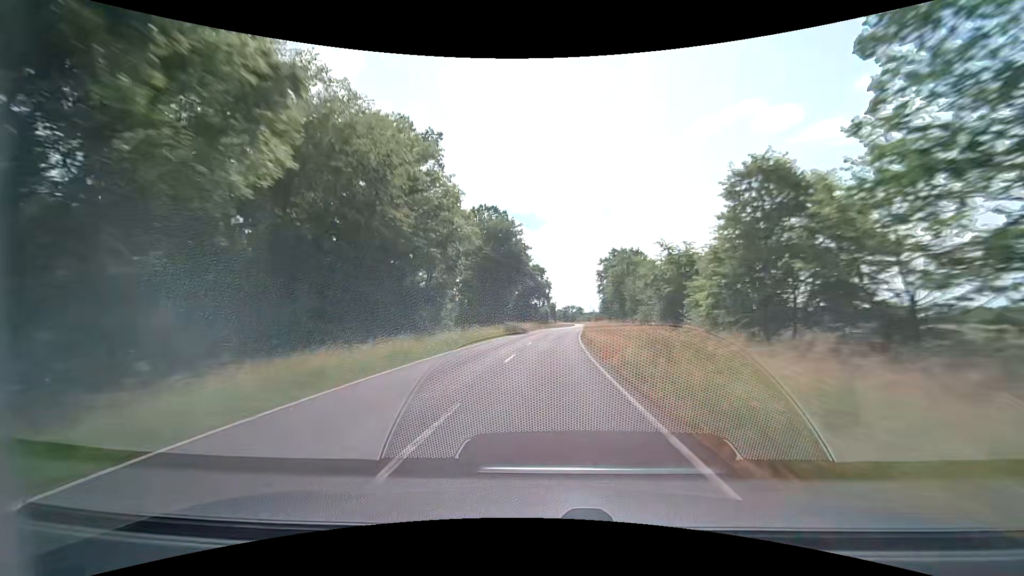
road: secondary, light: Day
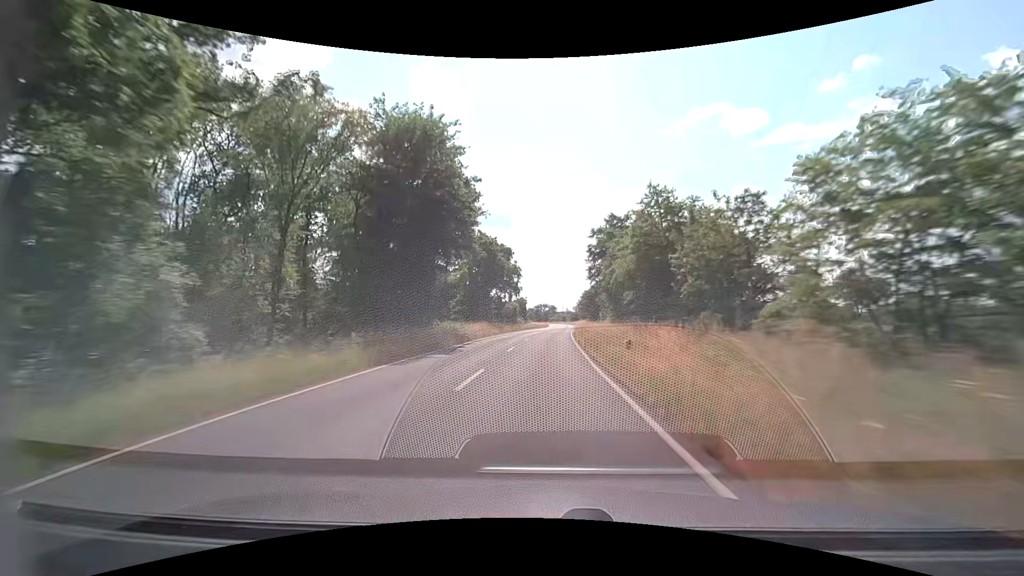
(+1.1, +30.6) m; +4°
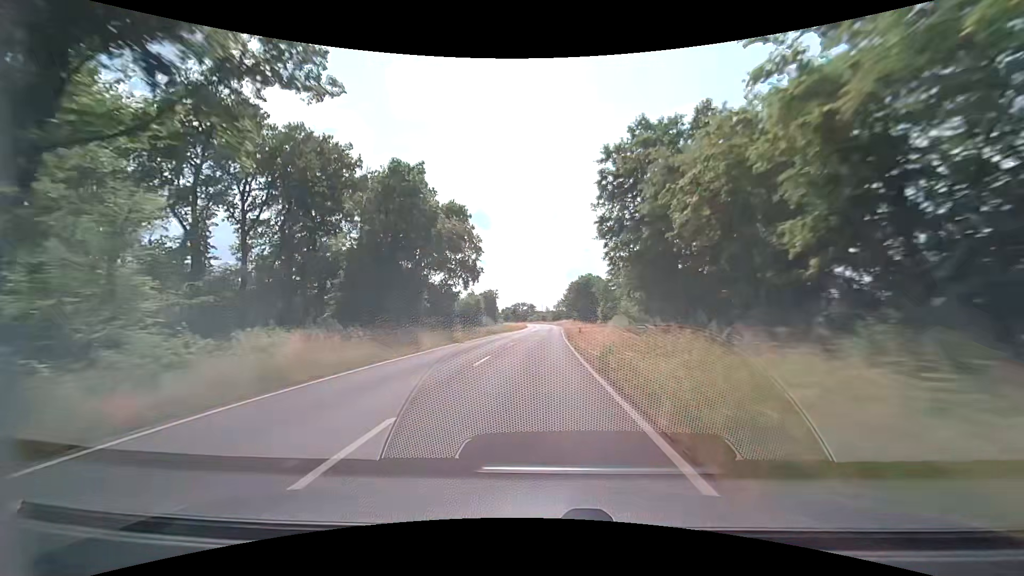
(+0.7, +30.6) m; +2°
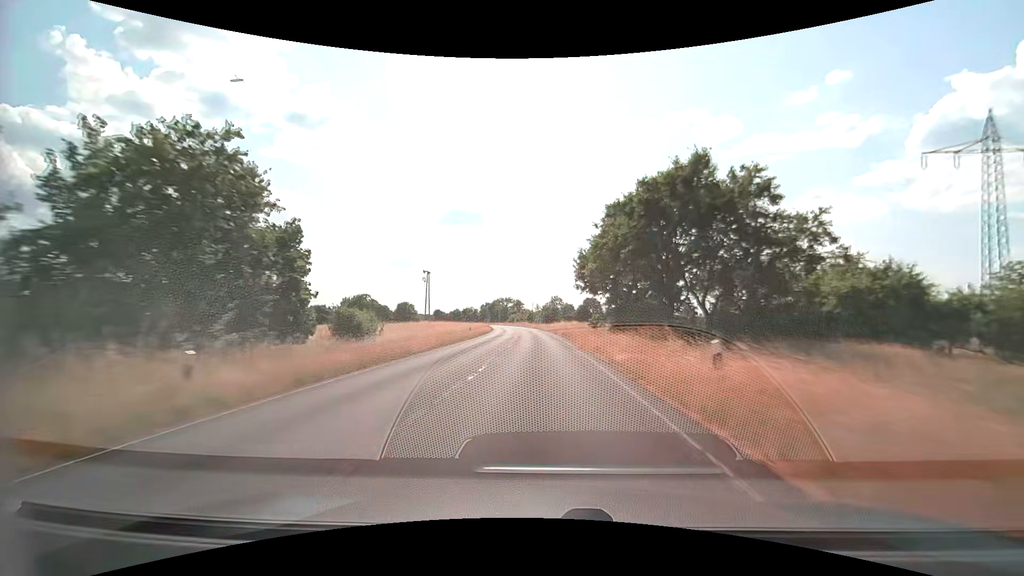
(+1.7, +76.6) m; +1°
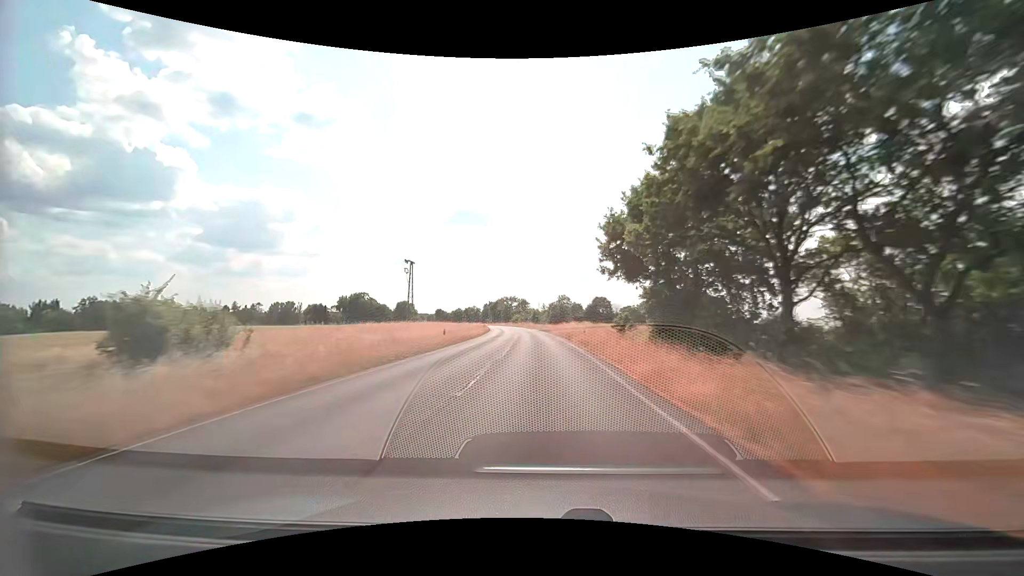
(0.0, +15.3) m; 0°
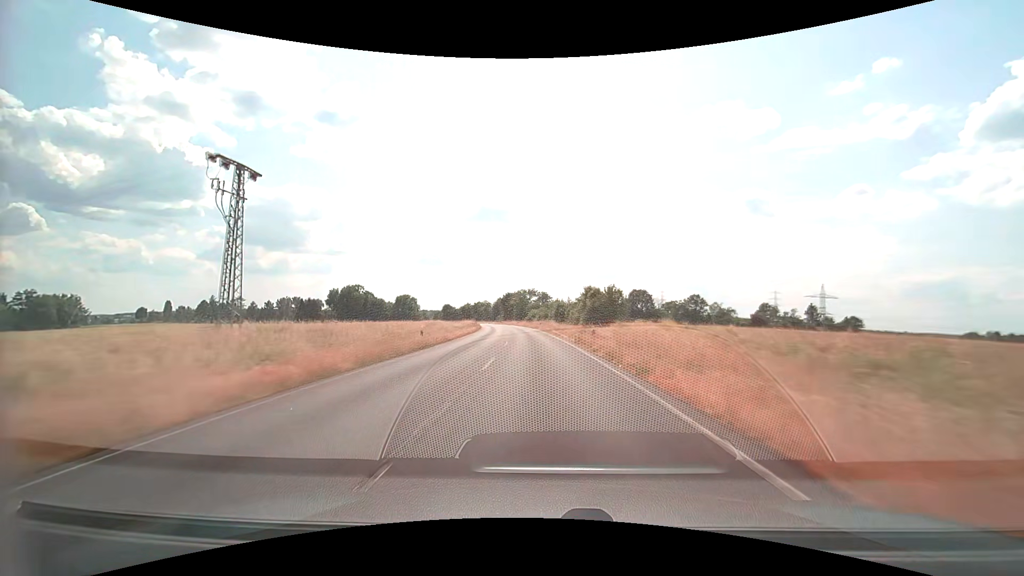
(-0.9, +46.0) m; -2°
(0, +10) (0, +20) (-1, +30) (-1, +40) (-2, +50) (-3, +60) (-4, +70) (-5, +80) (-6, +90) (-8, +100) m
